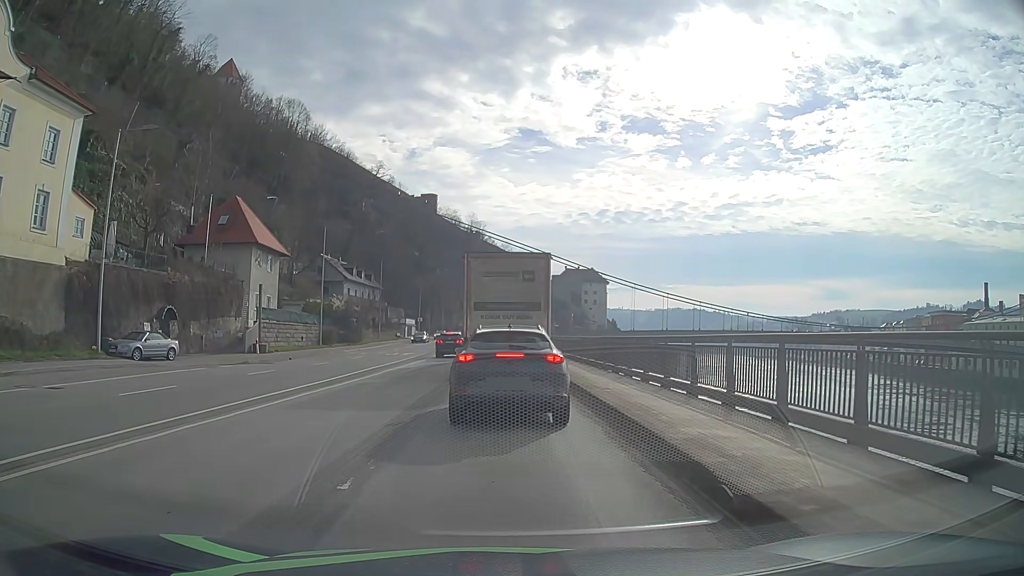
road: primary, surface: asphalt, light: Day
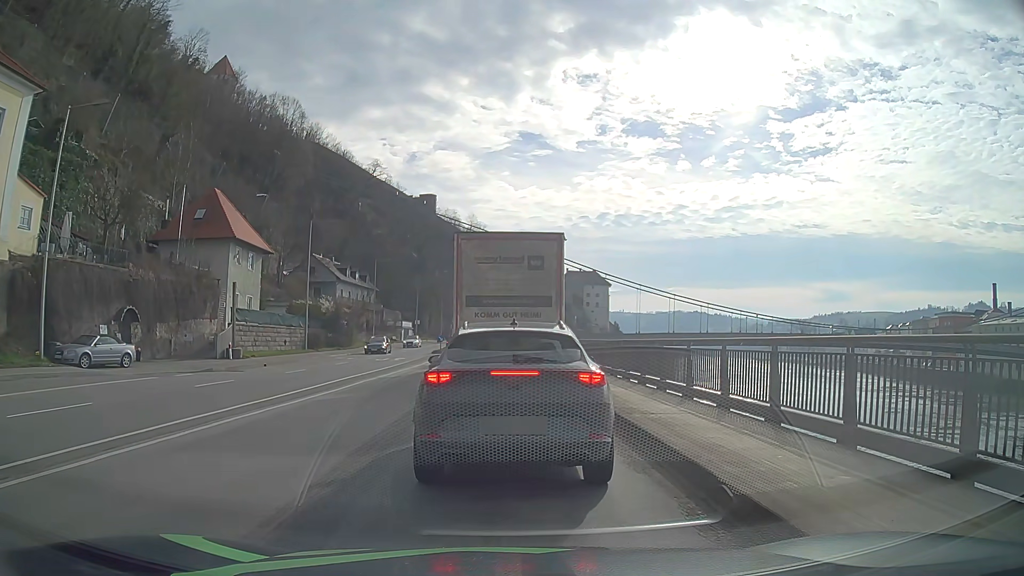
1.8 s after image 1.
(0.0, +4.2) m; -1°
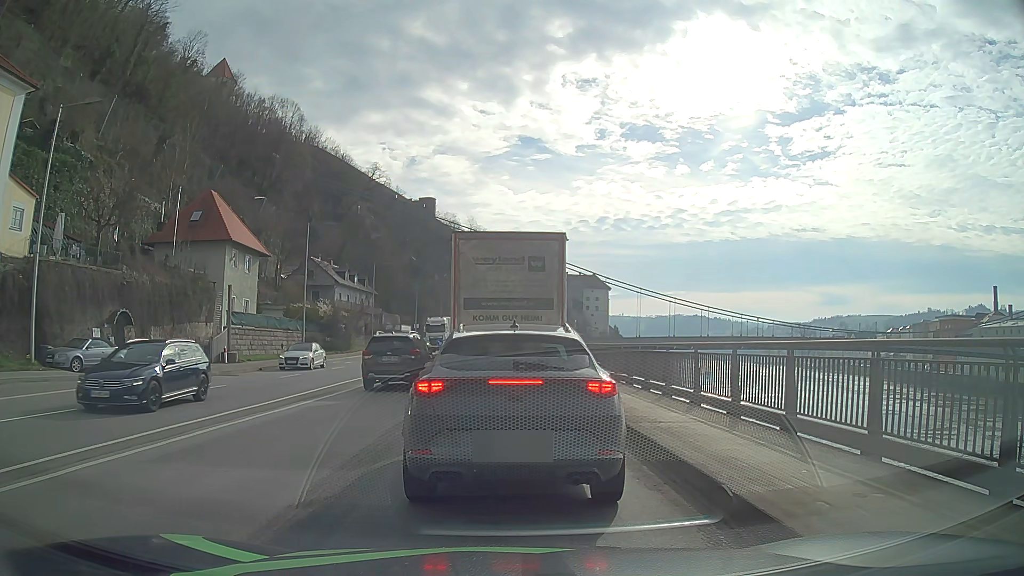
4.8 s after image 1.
(0.0, +0.7) m; 0°
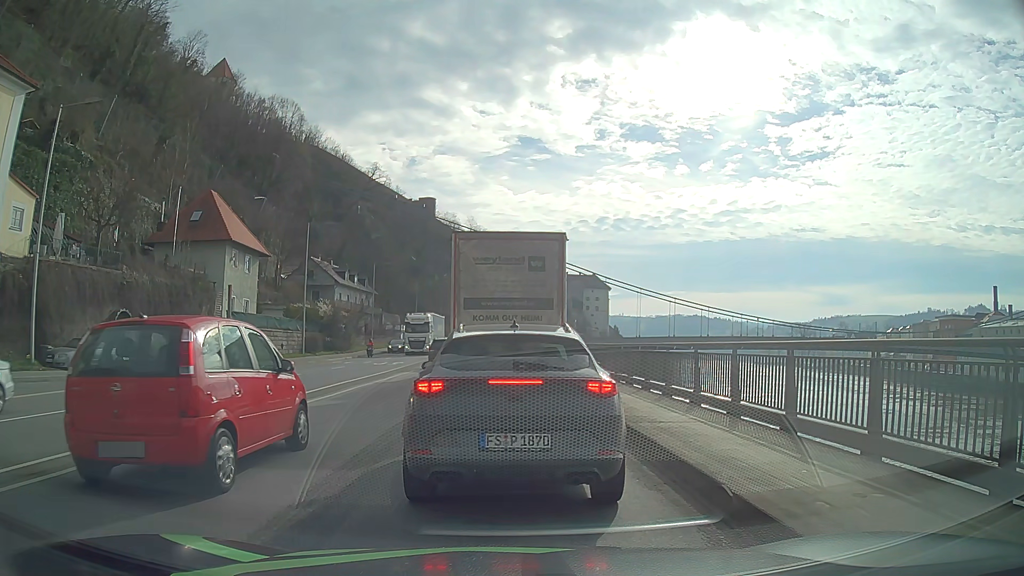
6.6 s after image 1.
(0.0, 0.0) m; 0°
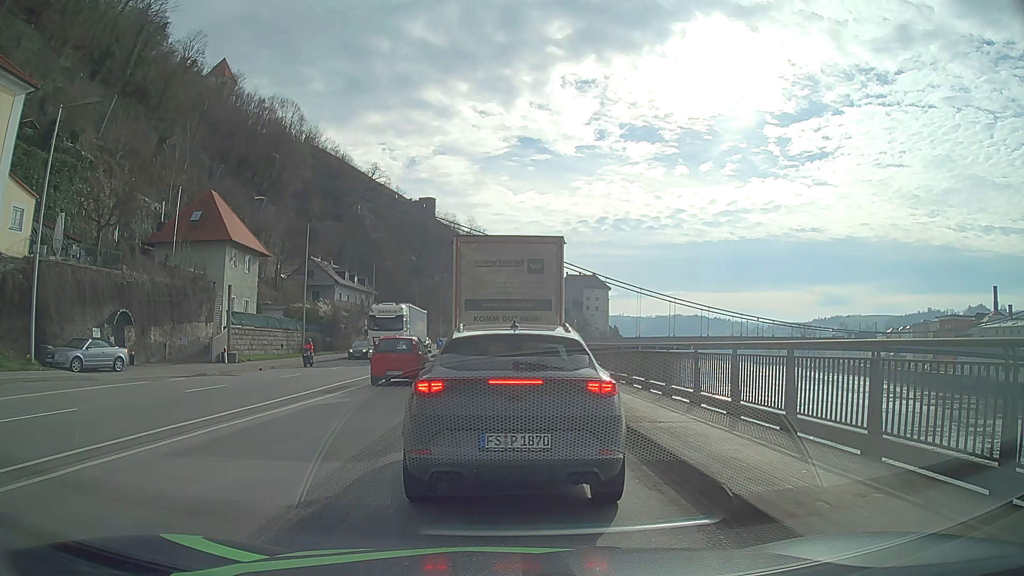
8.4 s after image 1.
(0.0, 0.0) m; 0°
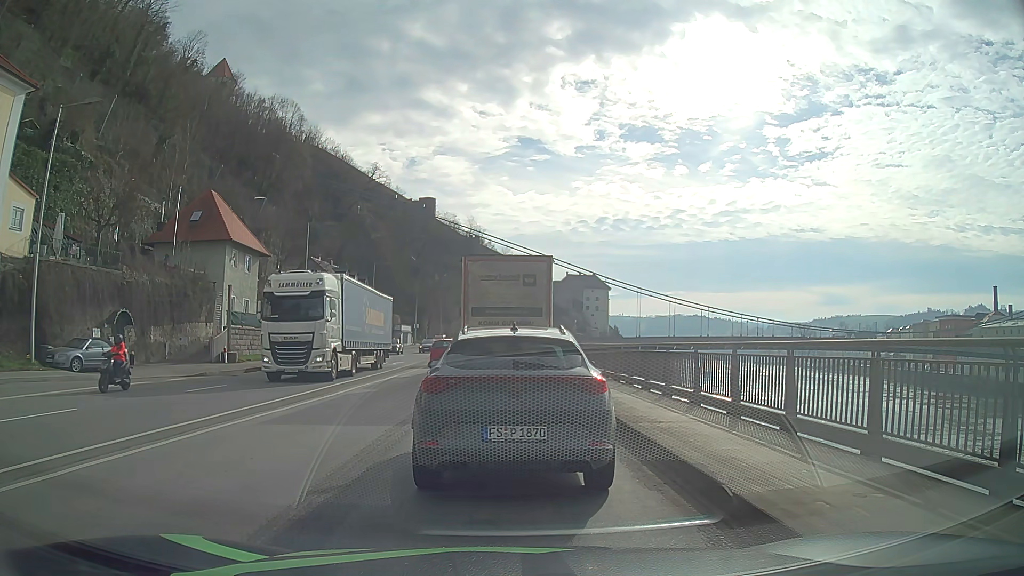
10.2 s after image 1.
(0.0, 0.0) m; 0°
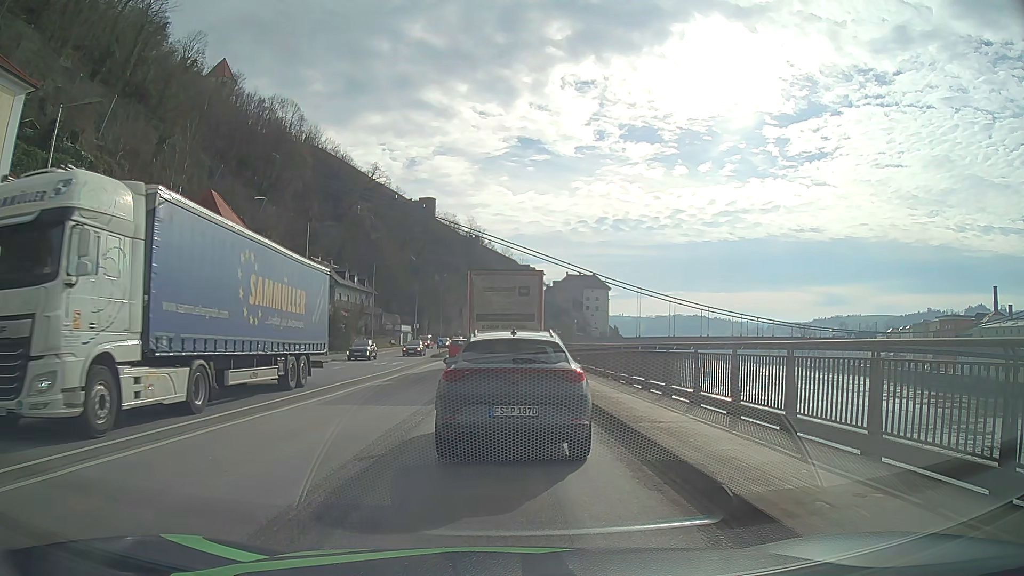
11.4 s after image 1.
(0.0, 0.0) m; 0°
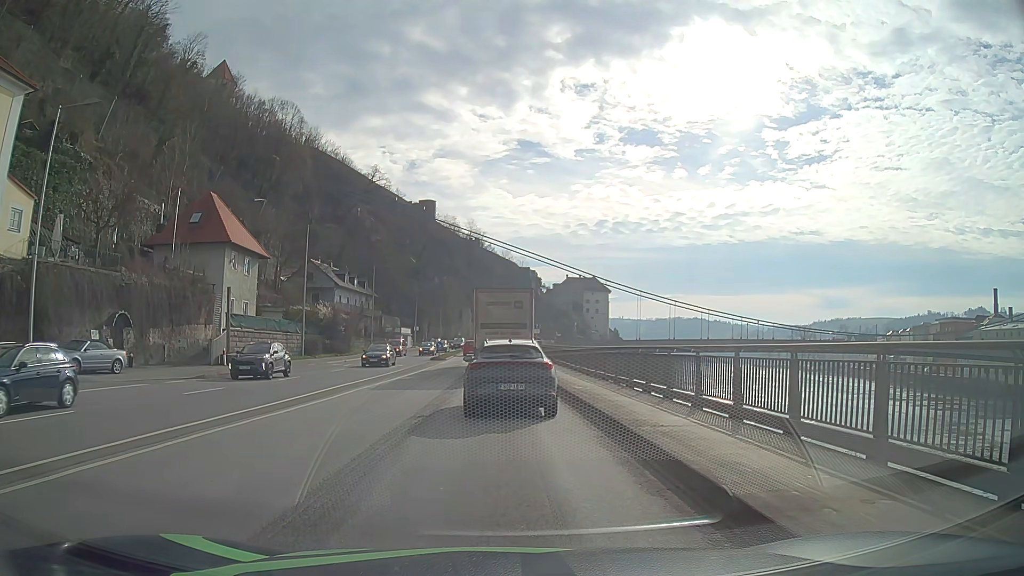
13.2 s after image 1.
(0.0, +0.1) m; 0°
(0, +10) (0, +20) (0, +30) (0, +40) (0, +50) (0, +60) (0, +70) (0, +80) (0, +90) (+1, +100) m
